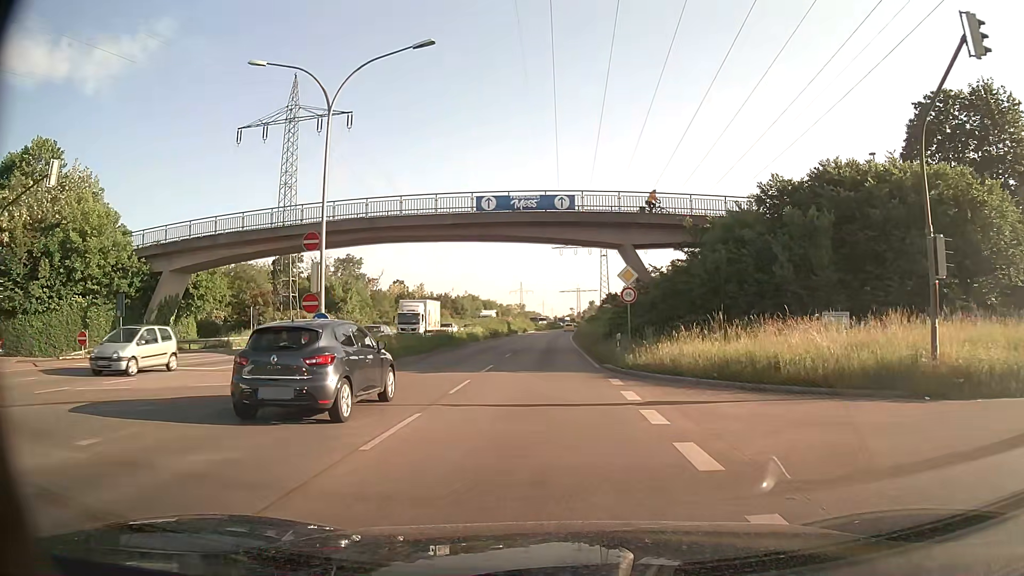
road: primary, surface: asphalt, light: Day
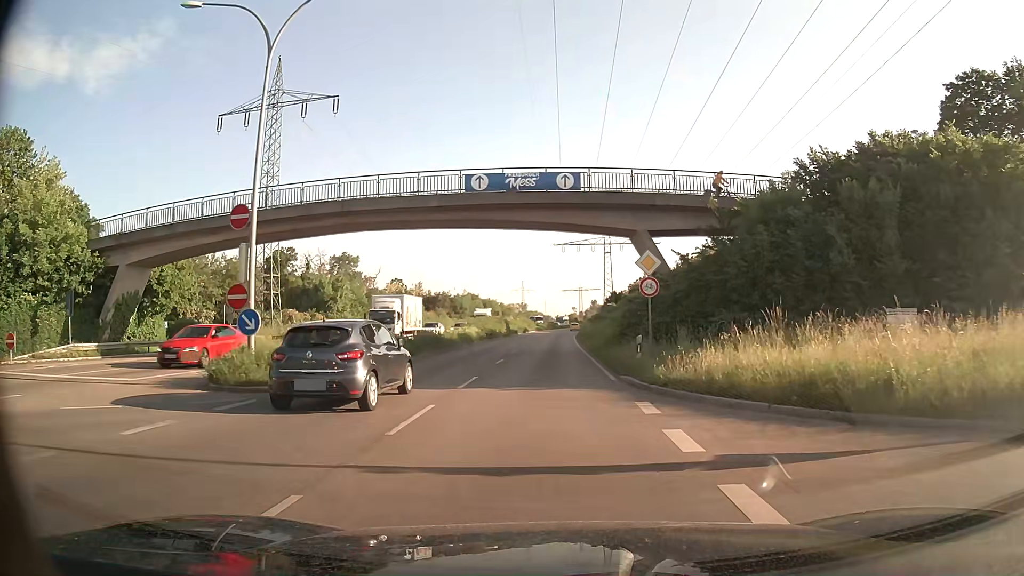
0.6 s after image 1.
(0.0, +5.2) m; 0°
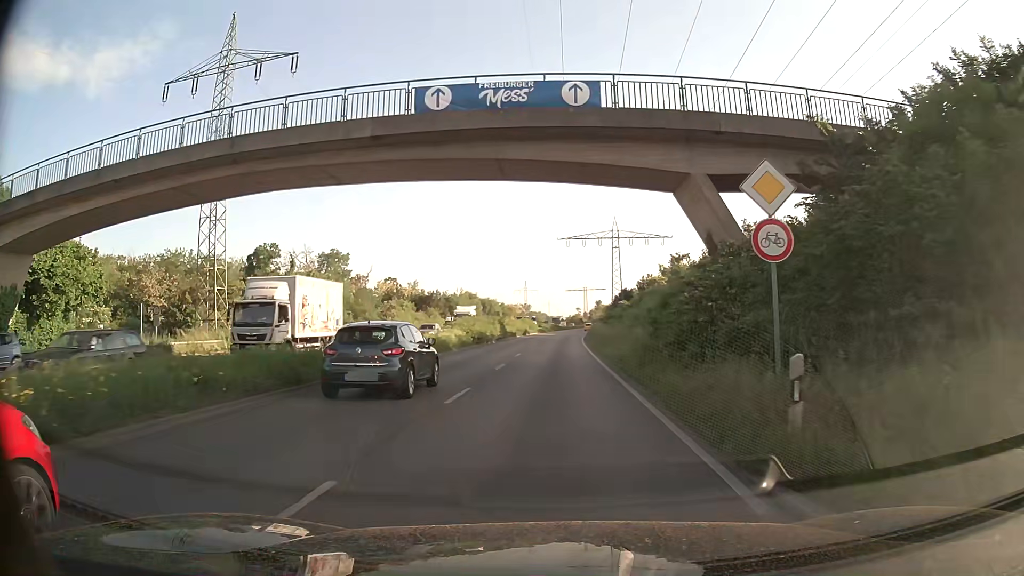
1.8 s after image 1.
(-0.1, +11.7) m; -1°
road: trunk
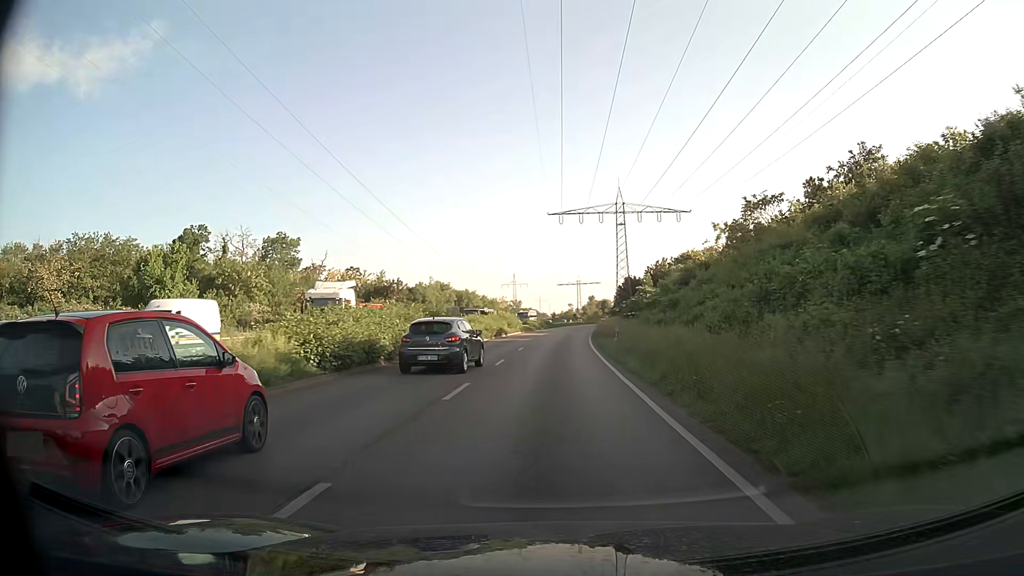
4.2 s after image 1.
(+0.1, +27.6) m; +1°
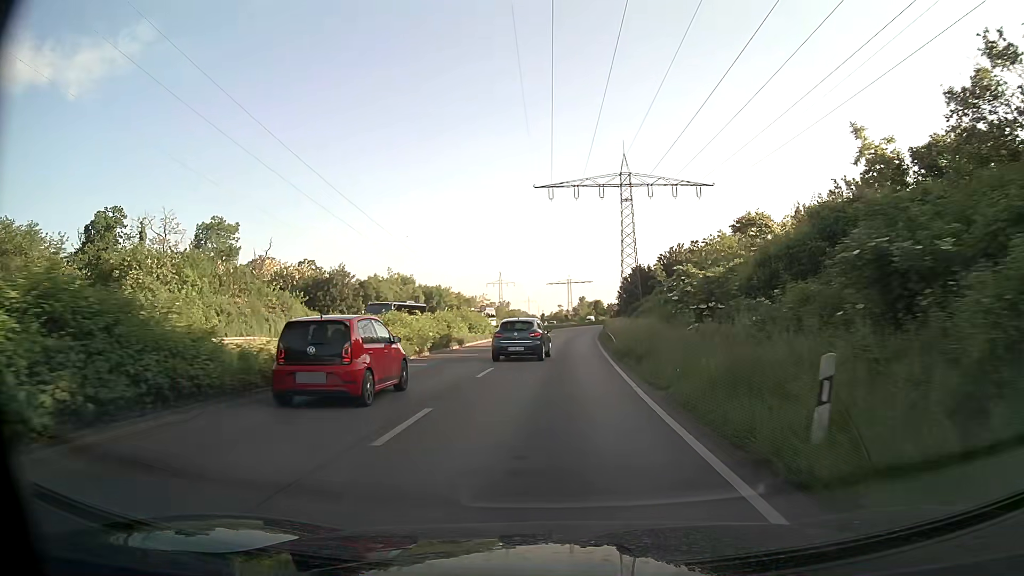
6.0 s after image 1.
(+0.2, +23.5) m; +1°
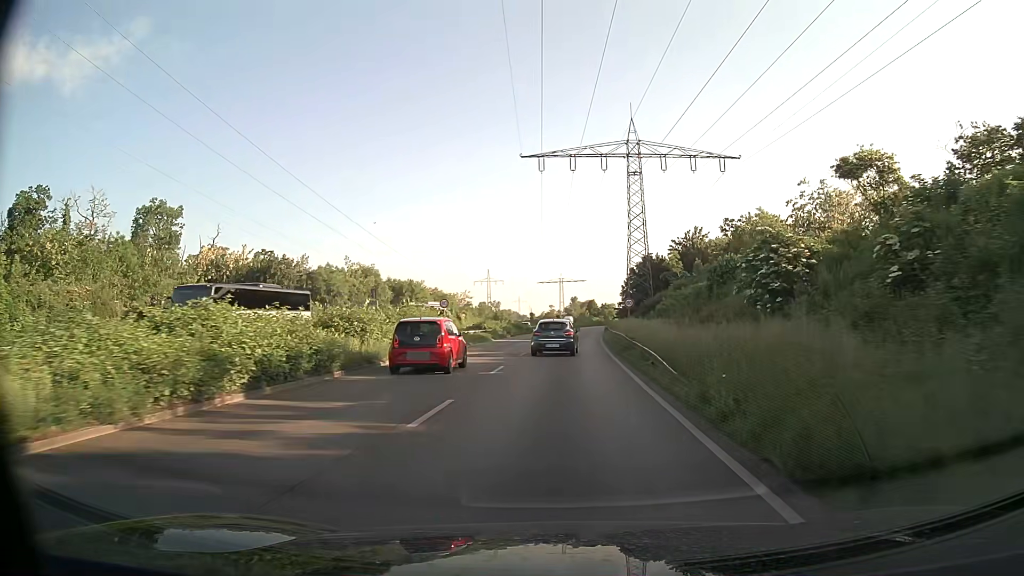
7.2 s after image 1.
(+0.1, +16.7) m; +1°
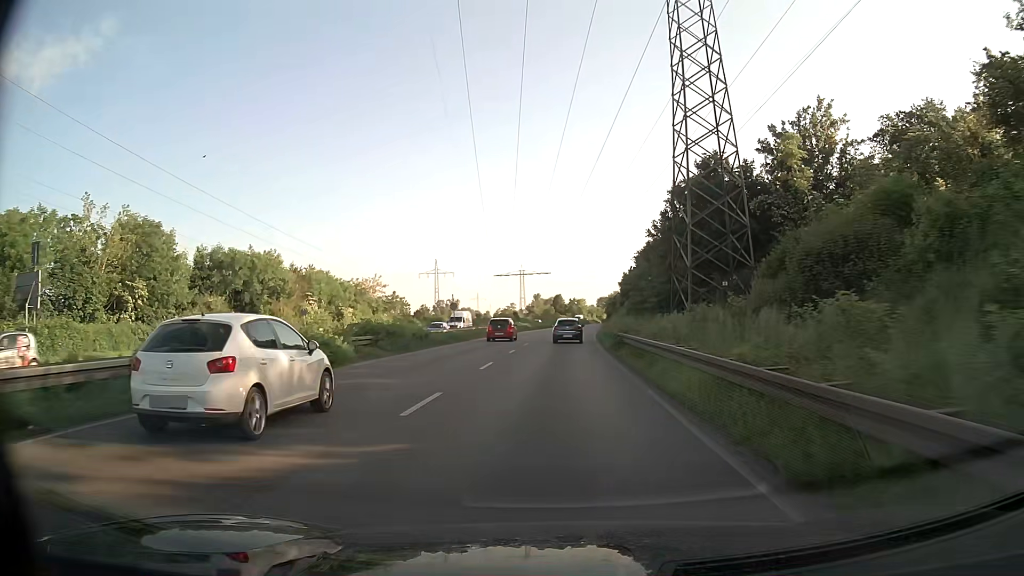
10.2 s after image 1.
(+1.4, +44.3) m; +3°
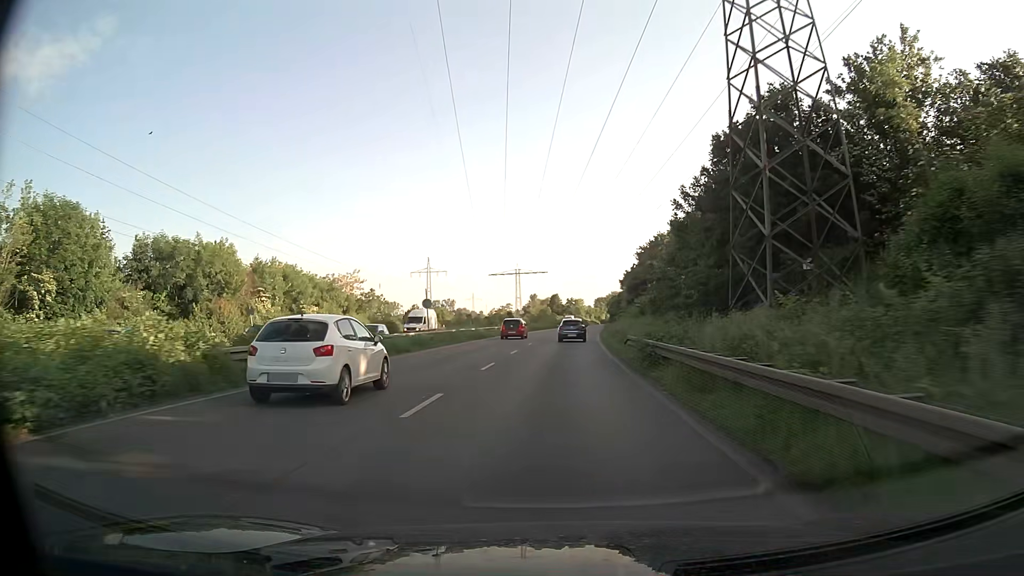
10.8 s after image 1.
(0.0, +9.3) m; 0°
(0, +10) (0, +20) (0, +30) (+1, +40) (+1, +50) (+2, +60) (+2, +70) (+3, +80) (+4, +90) (+5, +100) m
